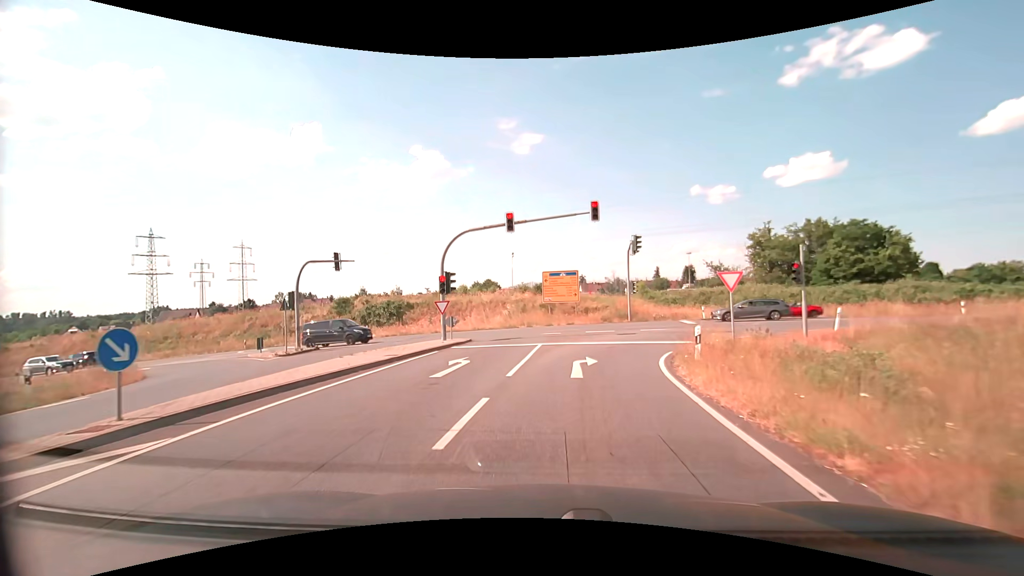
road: secondary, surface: asphalt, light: Day
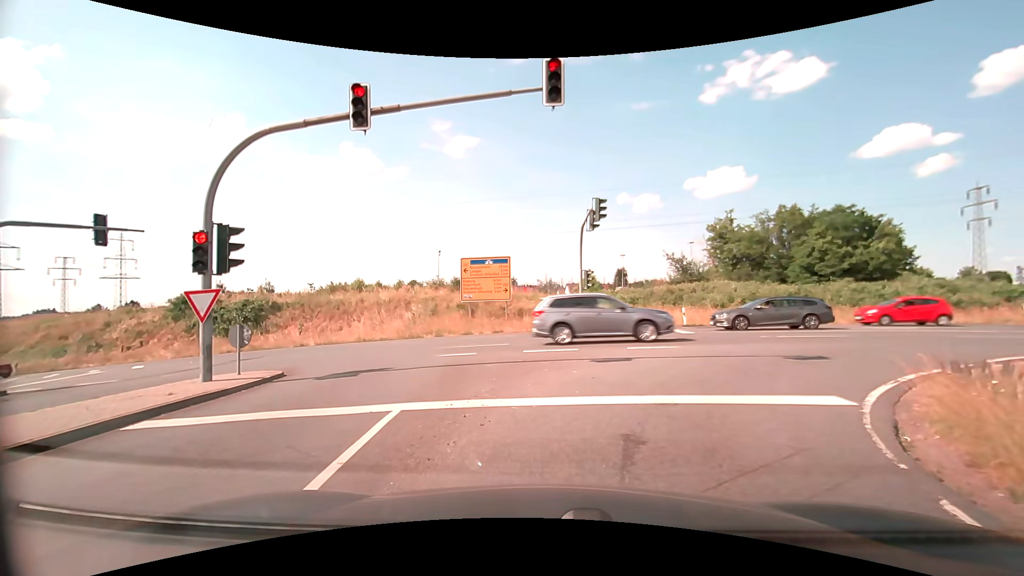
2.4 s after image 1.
(+0.6, +13.3) m; +7°
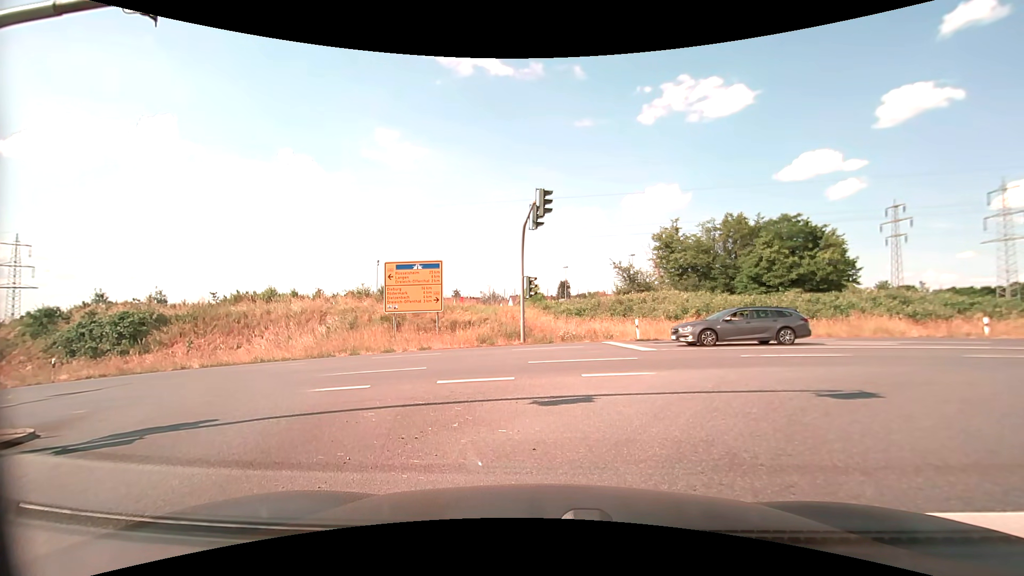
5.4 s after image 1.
(+0.2, +4.1) m; +6°
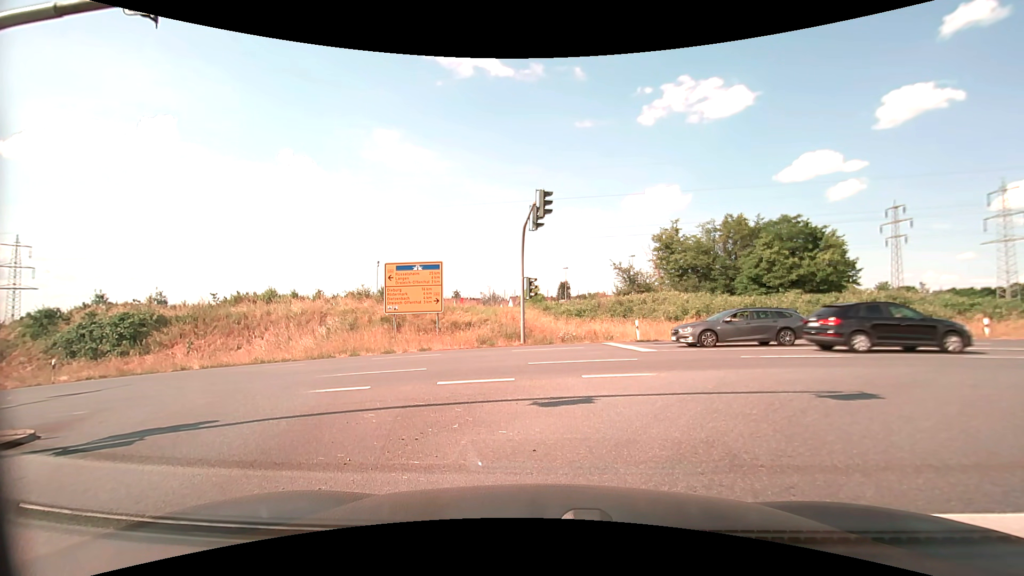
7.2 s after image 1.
(0.0, +0.1) m; 0°
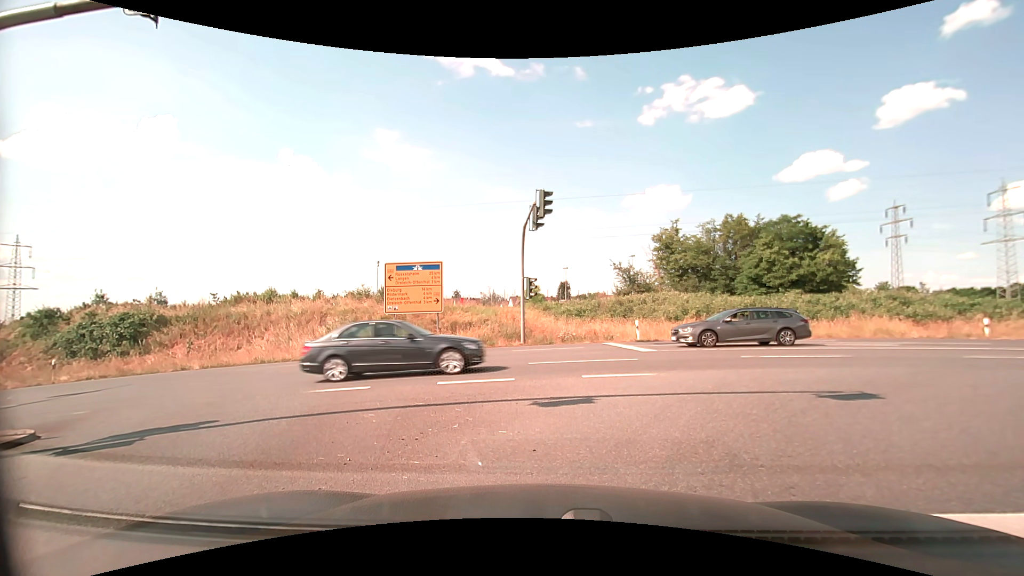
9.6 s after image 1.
(0.0, 0.0) m; 0°
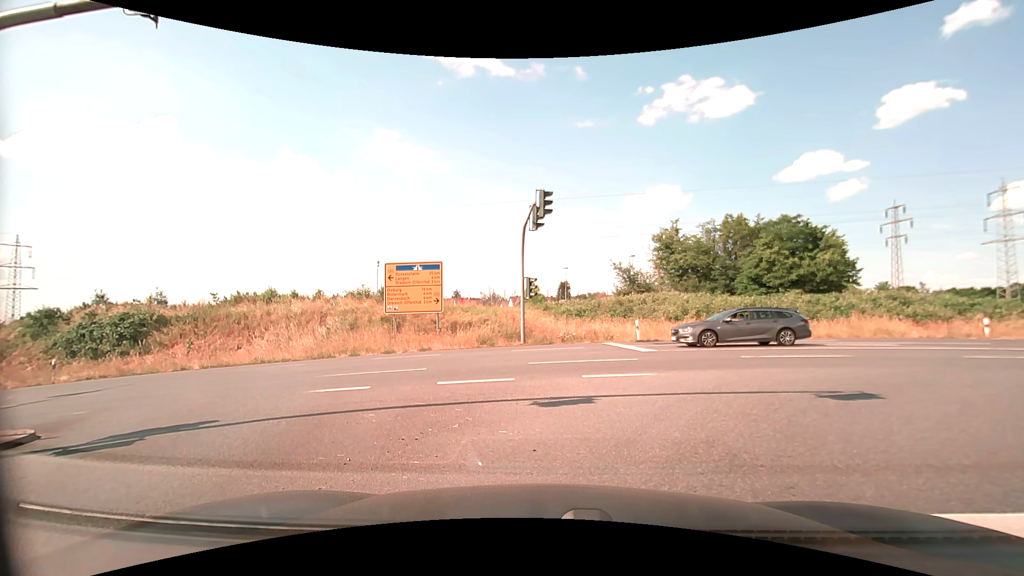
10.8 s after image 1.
(0.0, 0.0) m; 0°
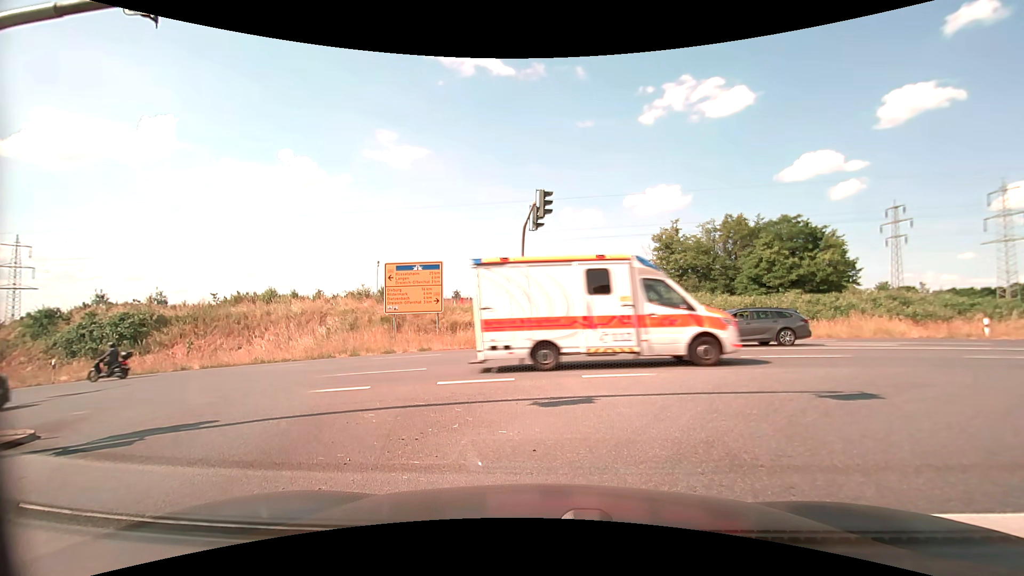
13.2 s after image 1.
(0.0, 0.0) m; 0°
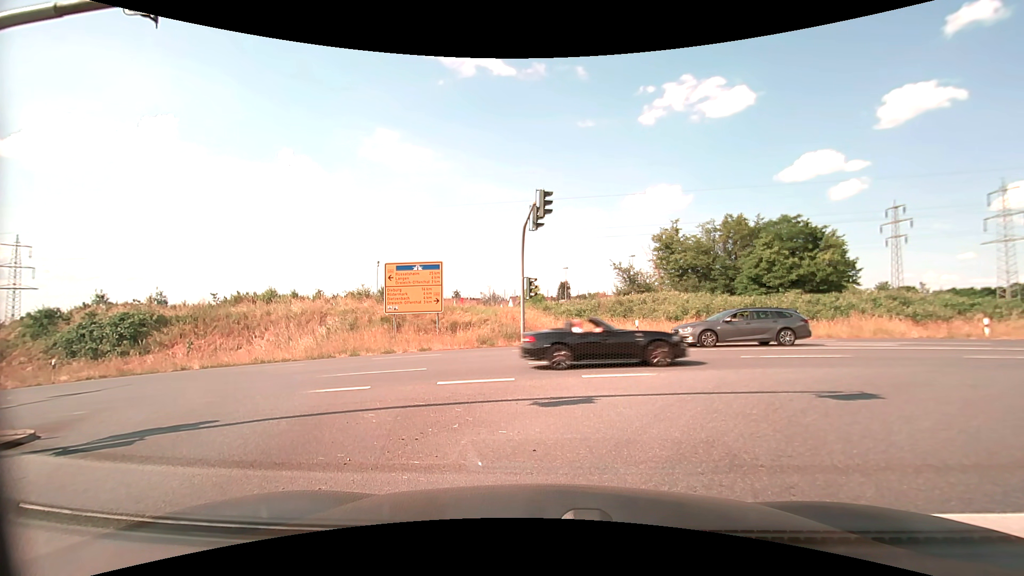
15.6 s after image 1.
(0.0, 0.0) m; 0°
(+2, +10) (+11, +15) (+20, +16) (+30, +17) (+40, +17) (+50, +17) (+60, +18) (+70, +18) (+80, +18) (+90, +19) m
